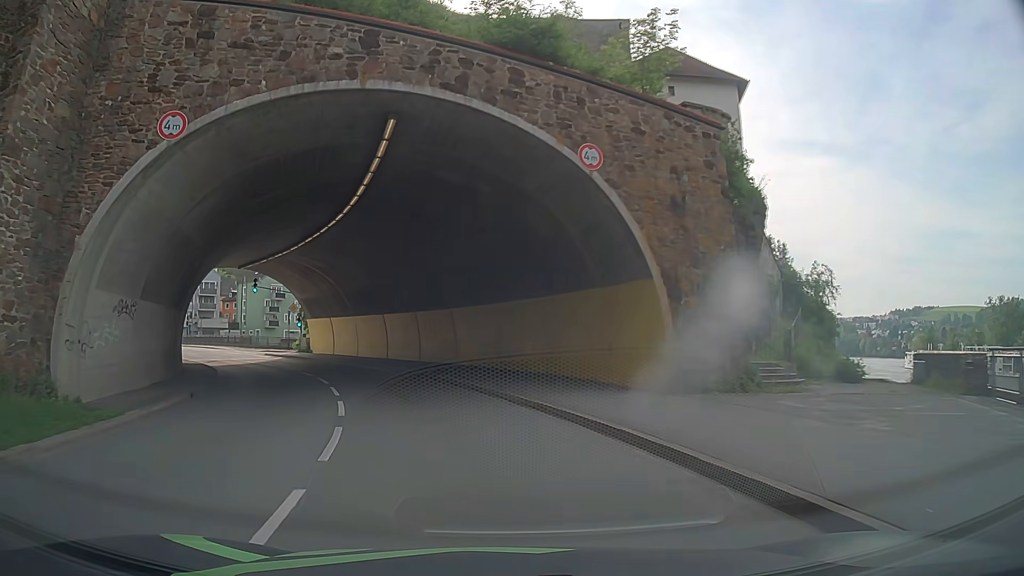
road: primary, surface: asphalt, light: Day
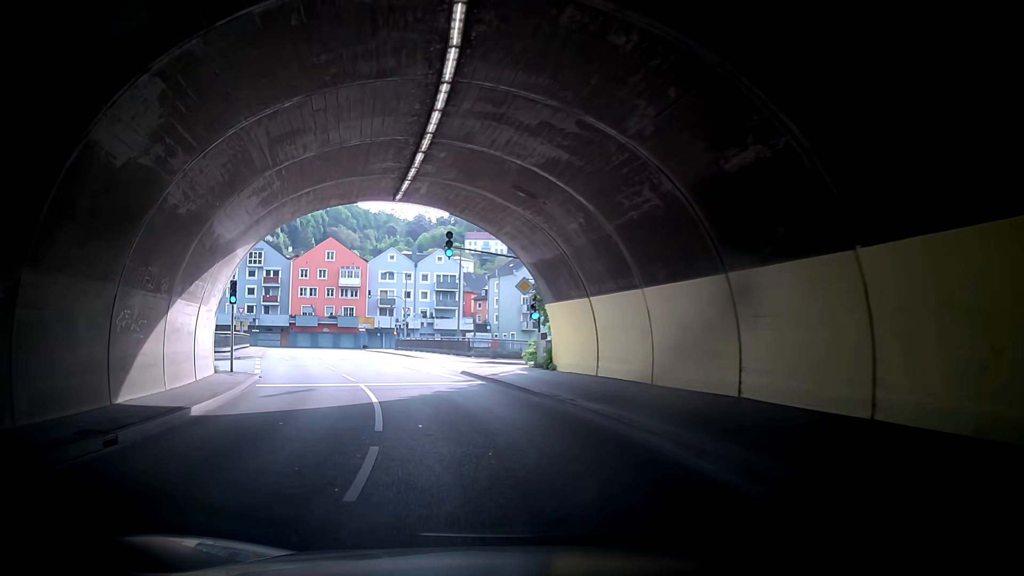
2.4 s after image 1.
(-5.2, +24.5) m; -20°
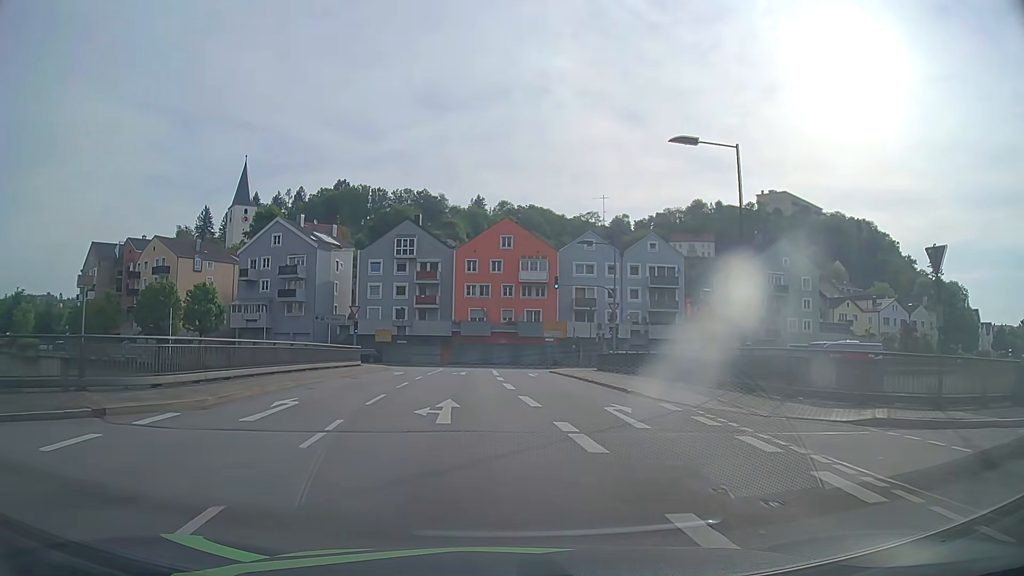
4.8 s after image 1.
(-3.0, +26.2) m; -19°
(-1, +10) (-1, +20) (-2, +30) (-3, +40) (-5, +50) (-9, +59) (-17, +65) (-26, +68) (-36, +71) (-46, +73) m
